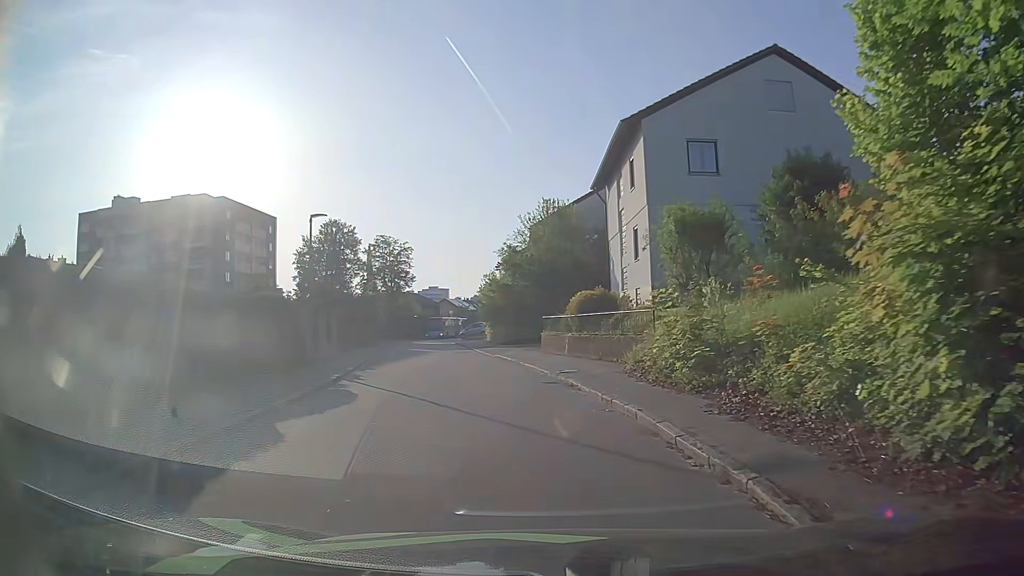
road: residential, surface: asphalt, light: Day
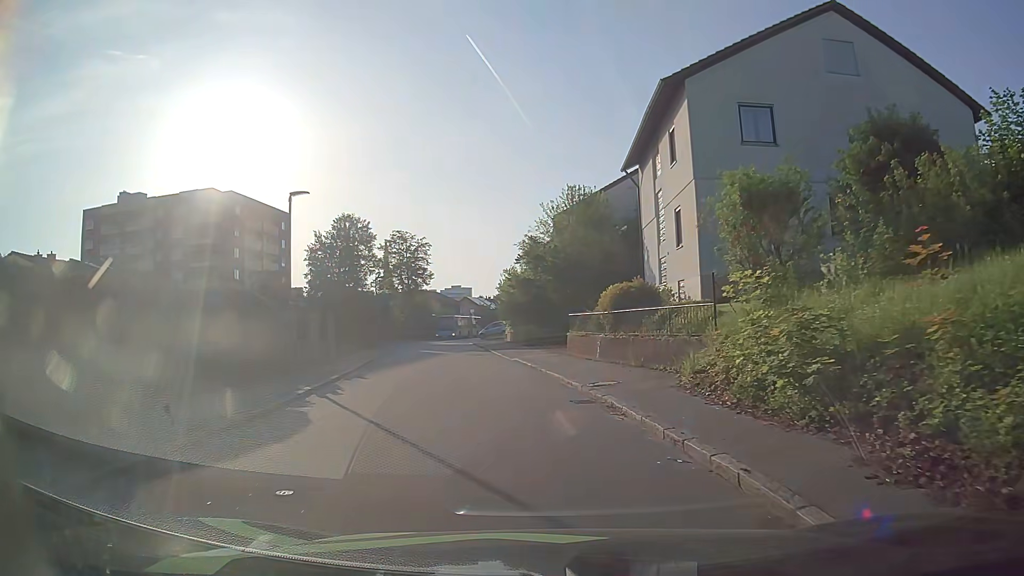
(-0.1, +4.1) m; -2°
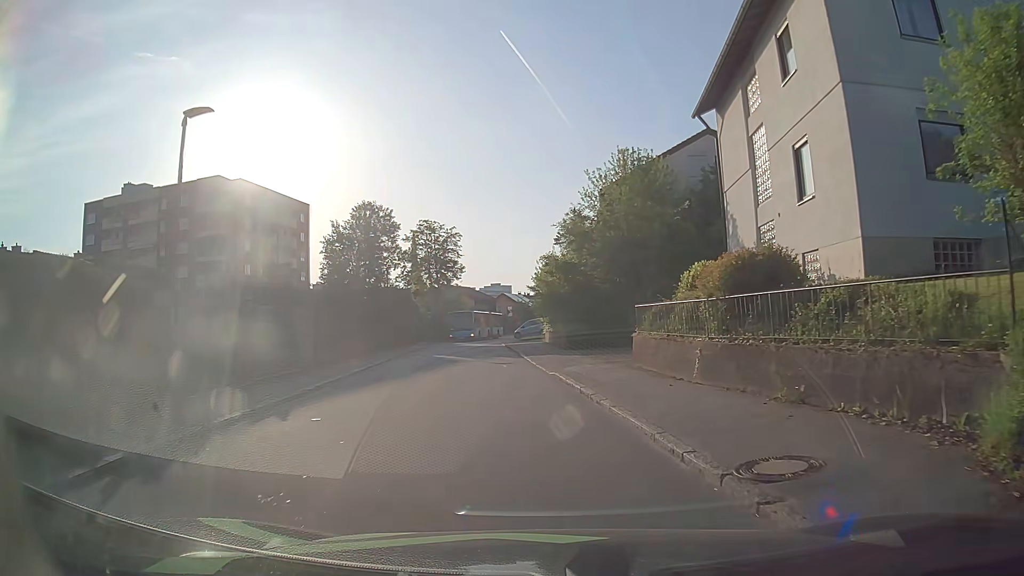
(-0.3, +8.3) m; -3°
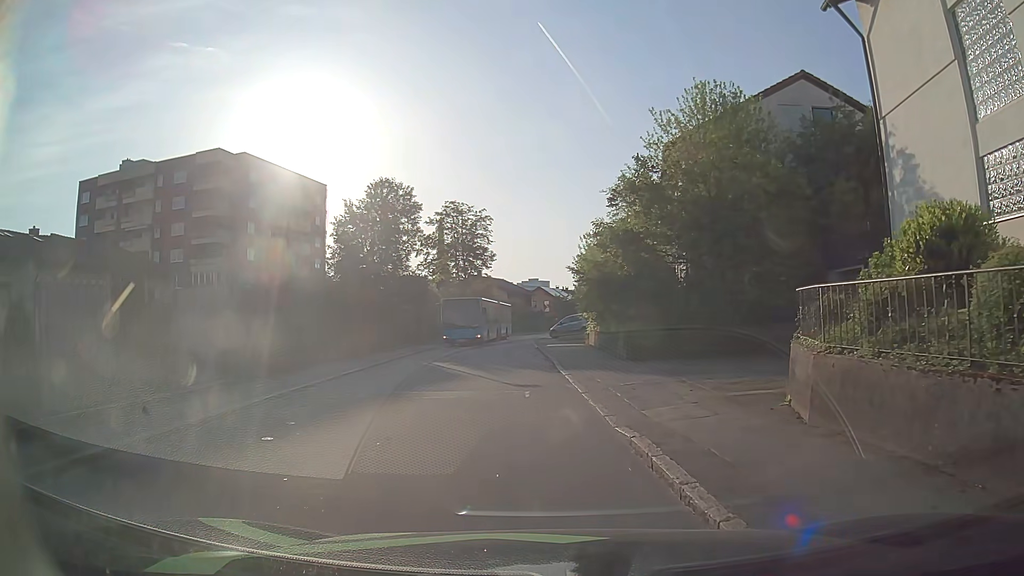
(-0.4, +9.0) m; -2°
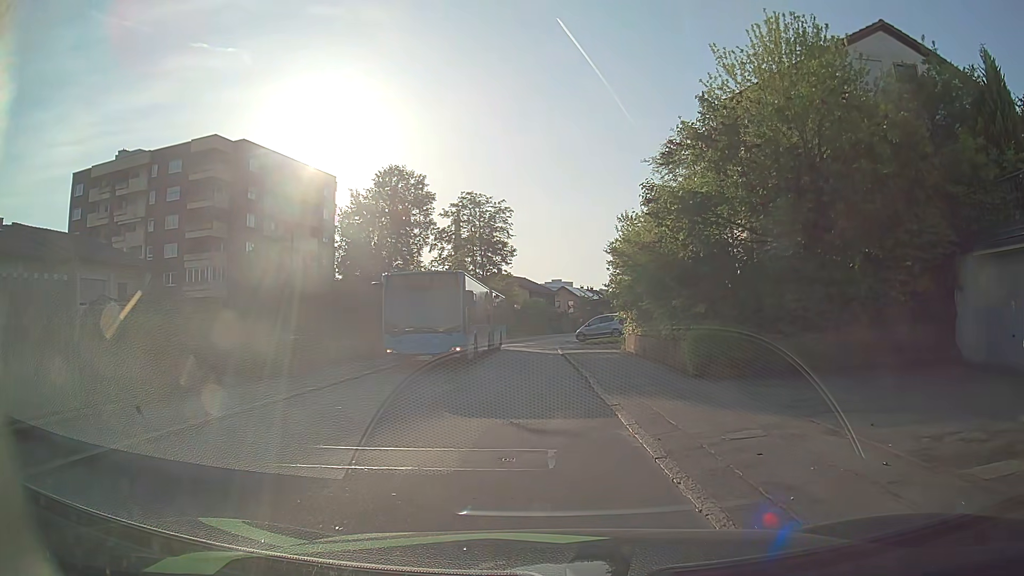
(-0.2, +5.8) m; -3°
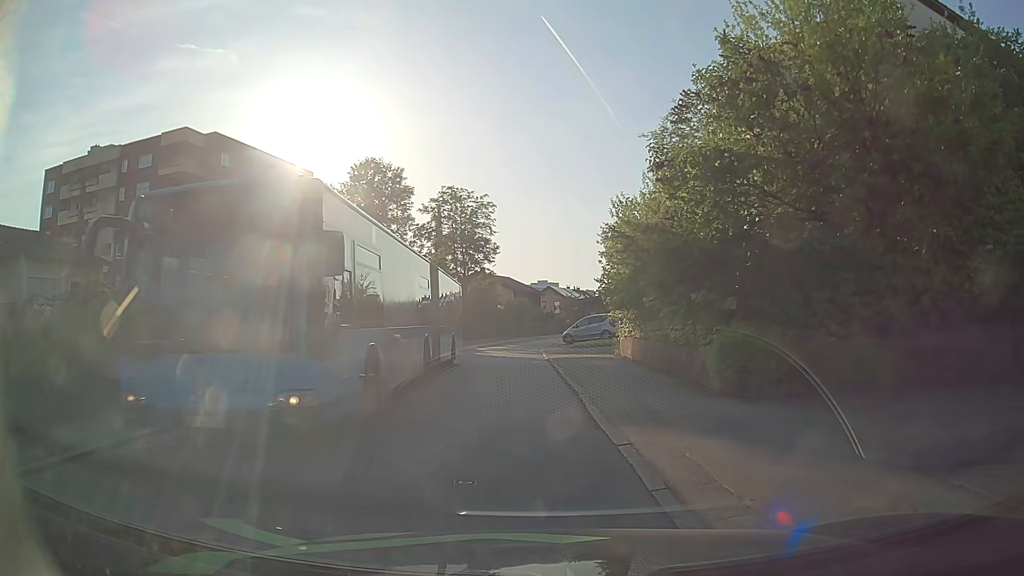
(0.0, +3.3) m; 0°
